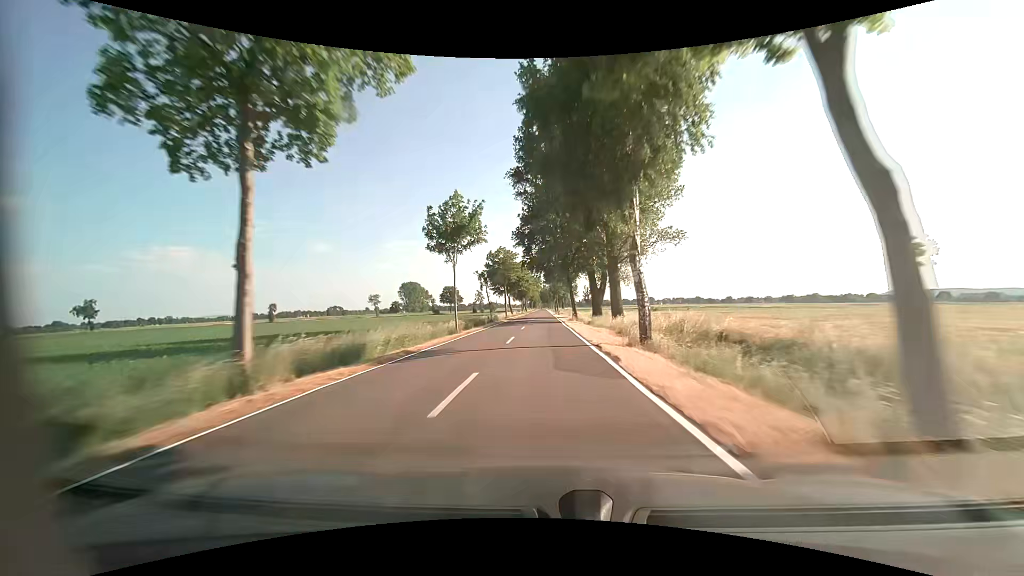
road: tertiary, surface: asphalt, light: Day
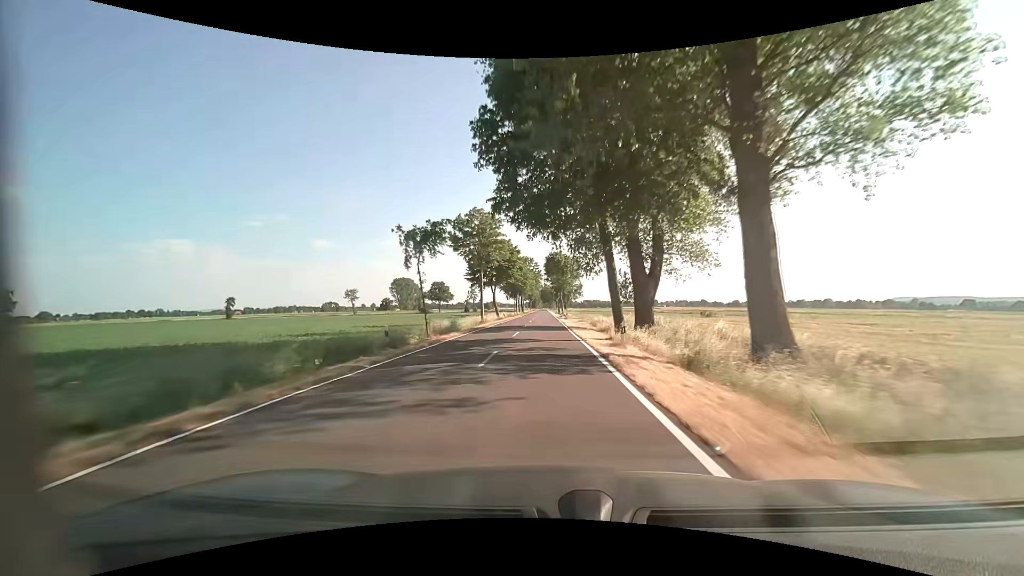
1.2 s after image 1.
(-0.1, +31.6) m; 0°
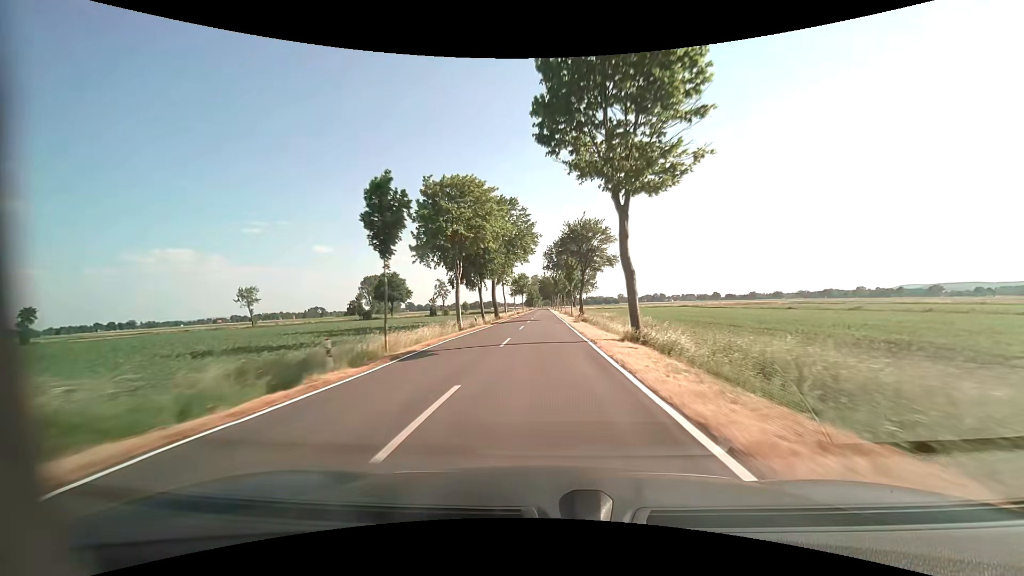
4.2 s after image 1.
(+0.2, +79.0) m; 0°
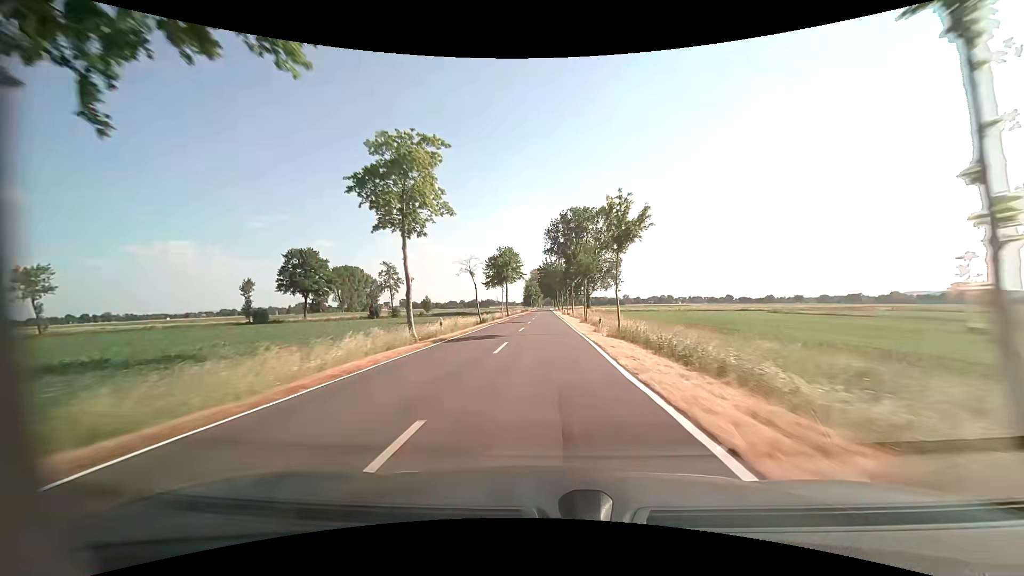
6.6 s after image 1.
(0.0, +63.2) m; 0°
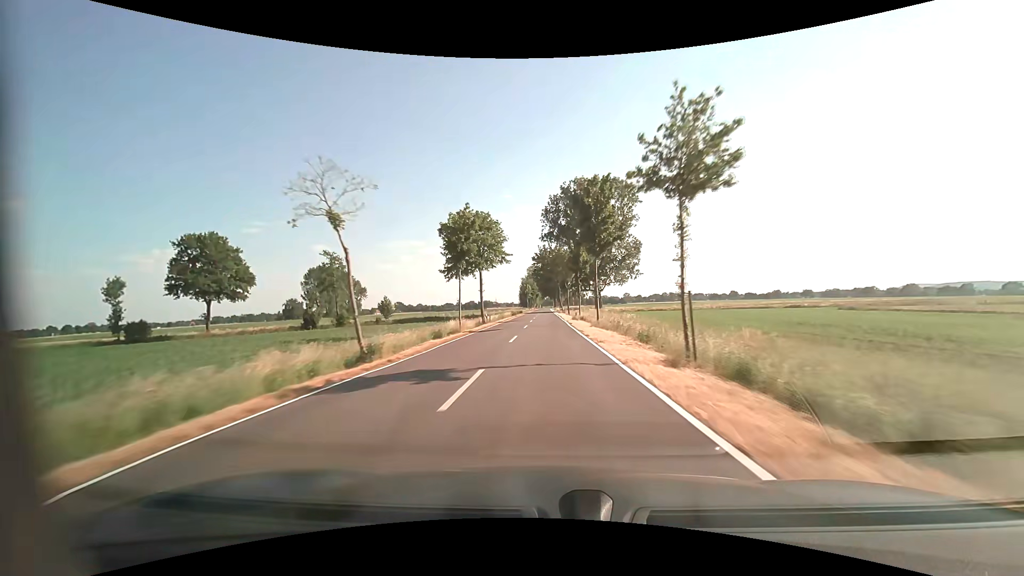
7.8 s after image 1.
(0.0, +31.6) m; 0°
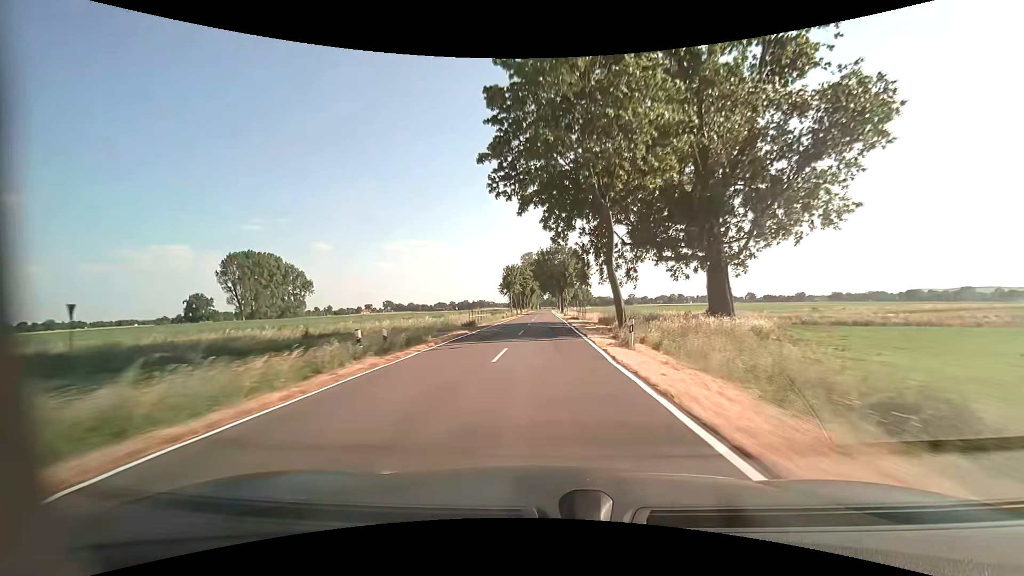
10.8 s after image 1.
(-0.1, +79.0) m; 0°
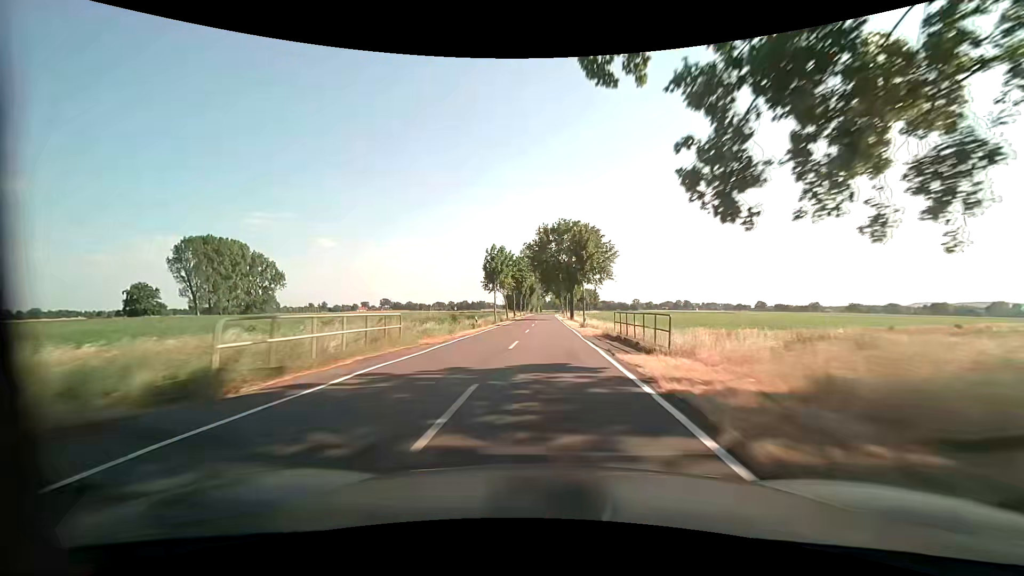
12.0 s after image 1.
(-0.1, +31.6) m; -1°
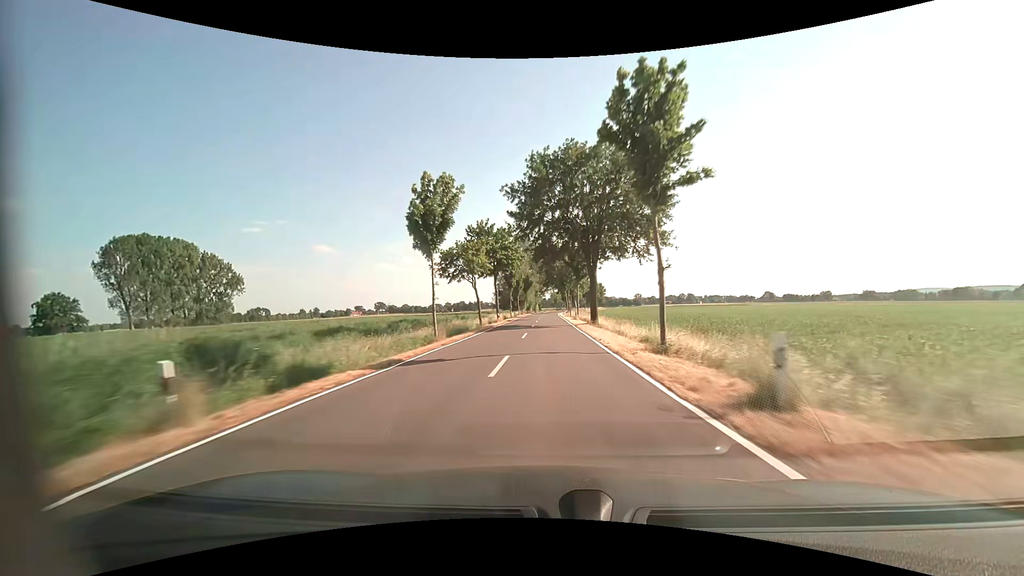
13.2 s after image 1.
(+0.1, +31.6) m; 0°
(0, +10) (0, +20) (0, +30) (0, +40) (0, +50) (0, +60) (0, +70) (0, +80) (+1, +90) (+1, +100) m
